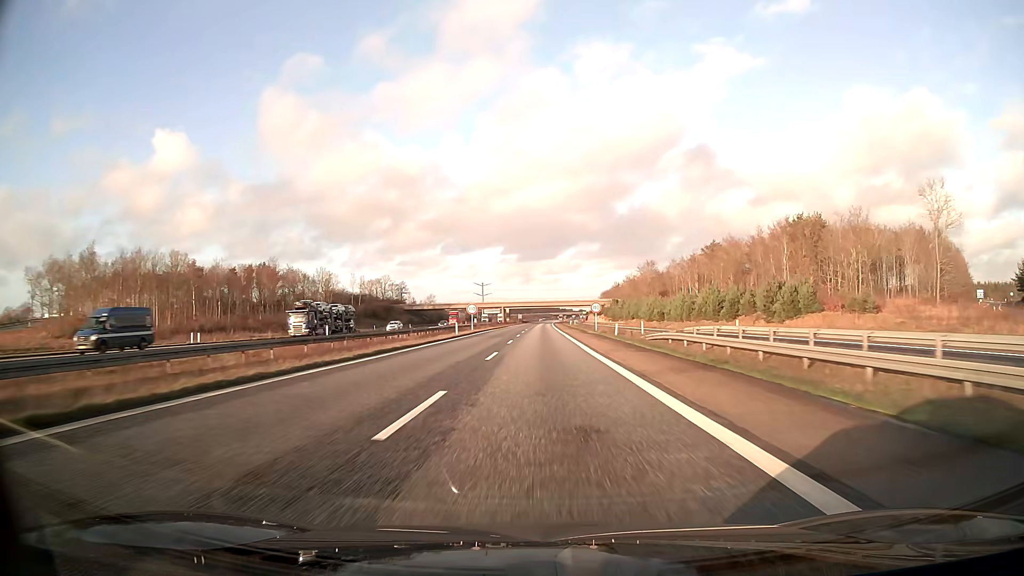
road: motorway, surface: asphalt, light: Day
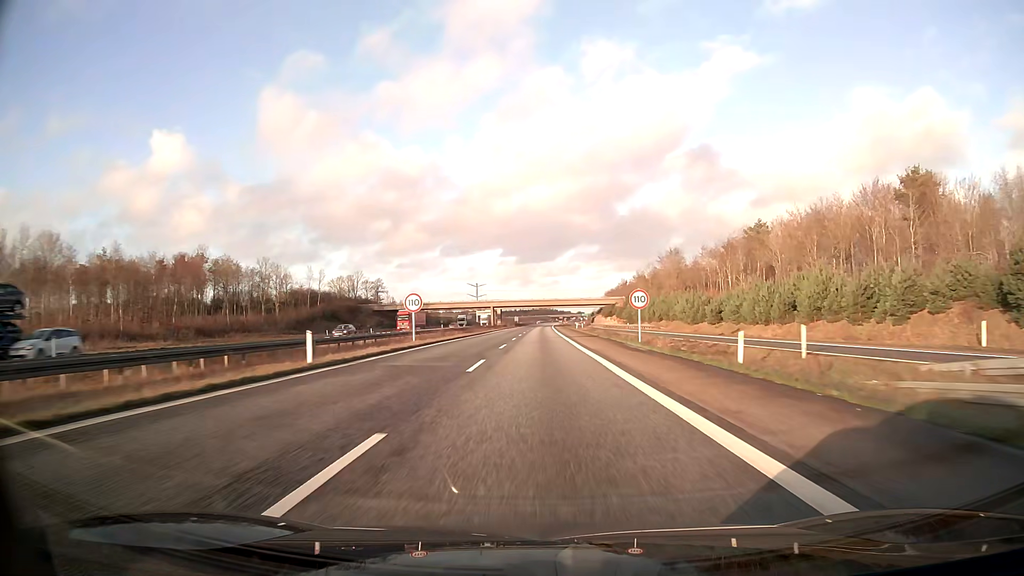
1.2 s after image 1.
(+0.1, +34.8) m; 0°
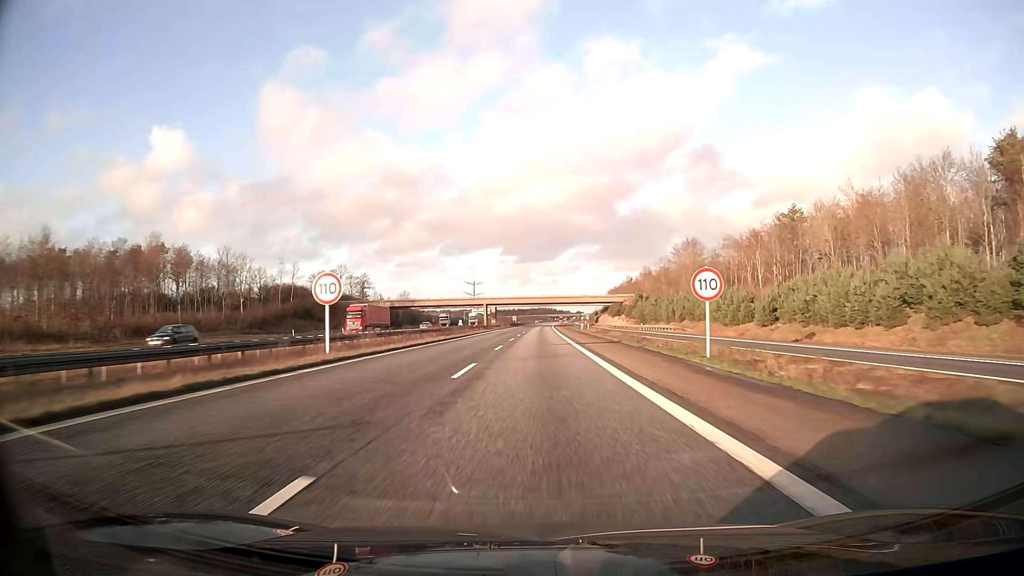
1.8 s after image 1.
(0.0, +17.4) m; 0°
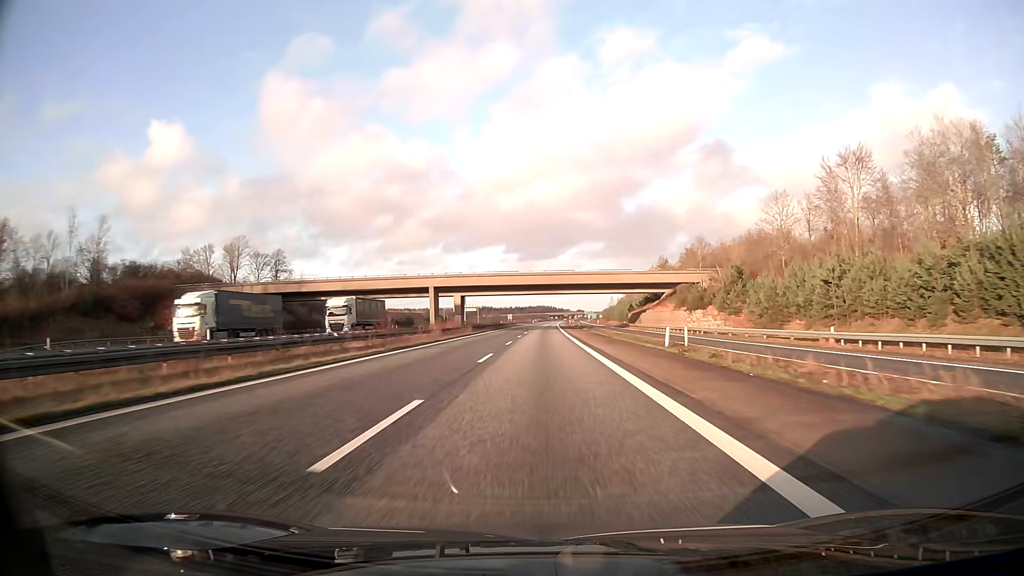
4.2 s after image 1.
(0.0, +69.6) m; 0°
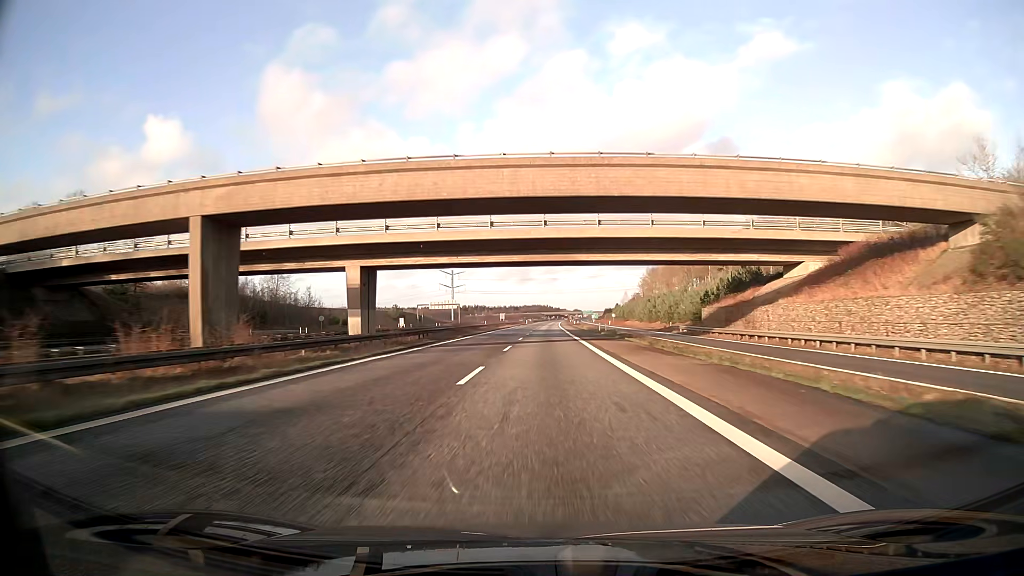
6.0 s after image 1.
(-0.1, +52.2) m; 0°
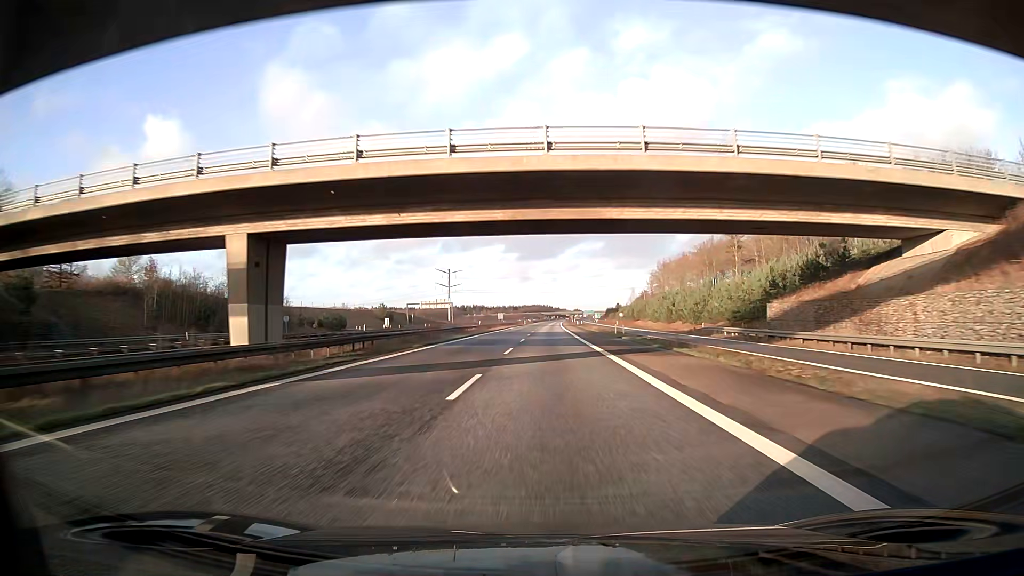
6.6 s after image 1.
(0.0, +17.4) m; 0°
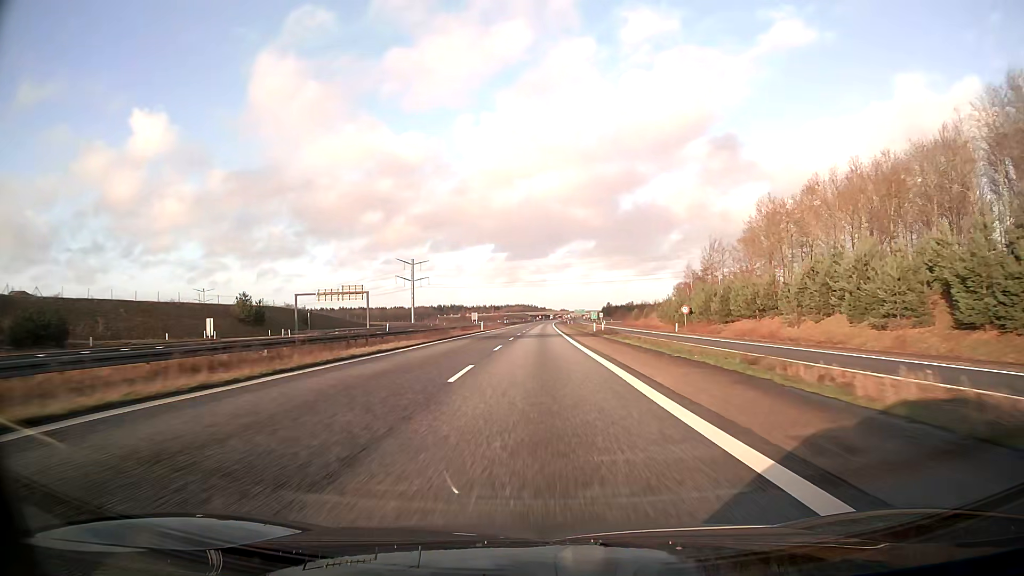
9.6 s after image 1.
(+1.0, +87.1) m; +1°
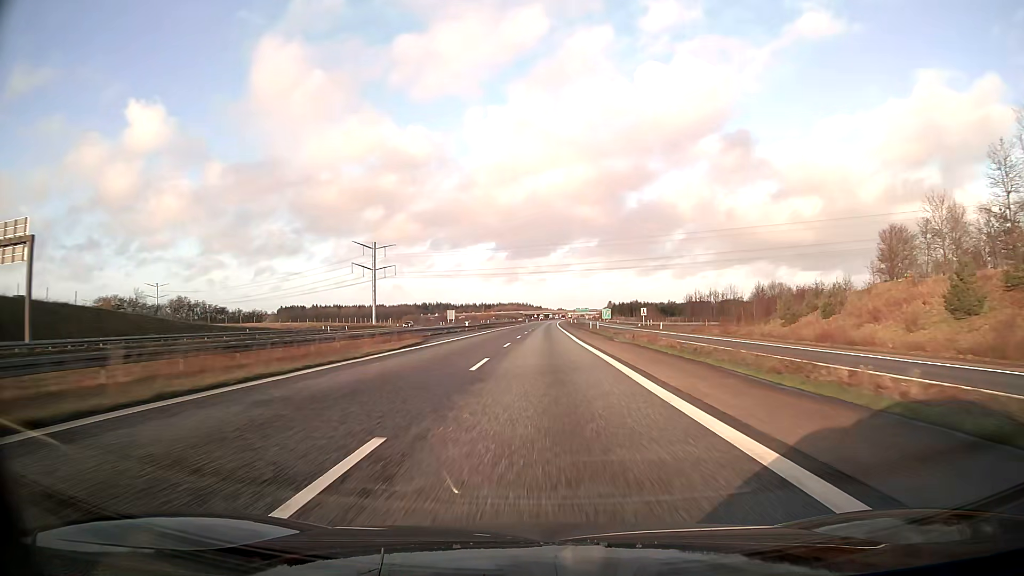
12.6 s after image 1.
(+0.1, +87.1) m; 0°
(0, +10) (0, +20) (0, +30) (0, +40) (0, +50) (+1, +60) (+1, +70) (+1, +80) (+1, +90) (+1, +100) m
